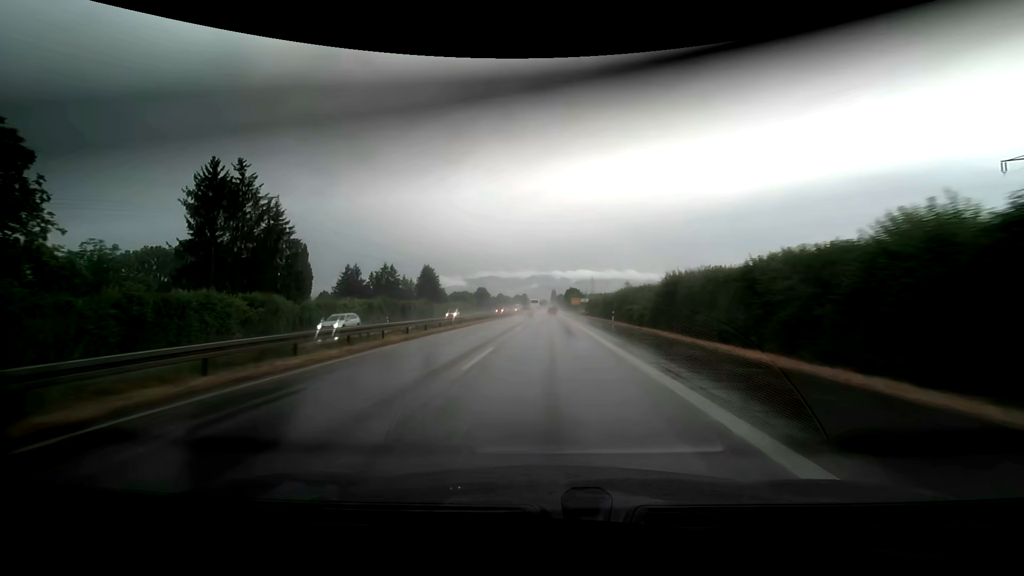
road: trunk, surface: asphalt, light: Day
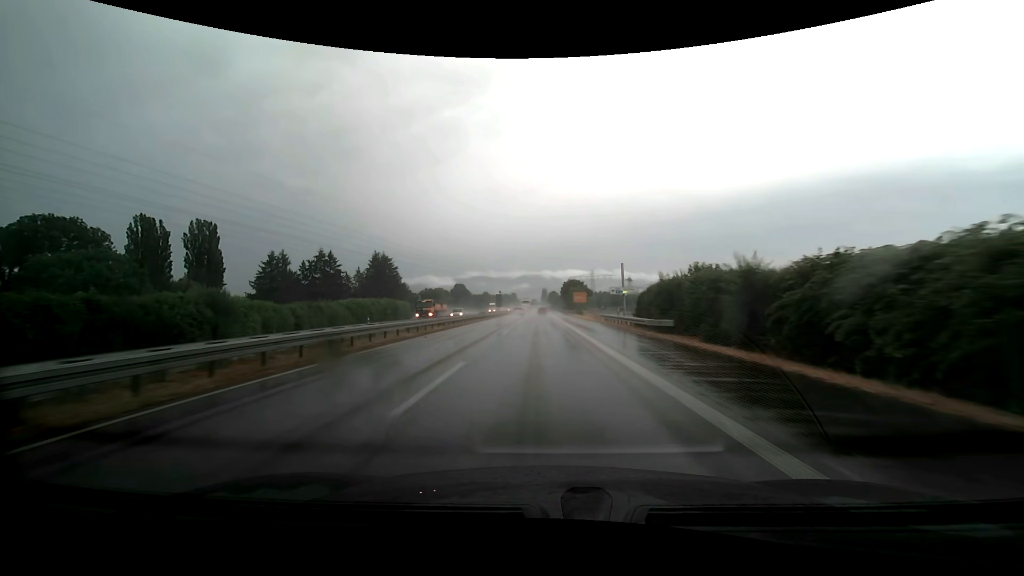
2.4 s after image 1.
(+0.4, +58.6) m; +1°
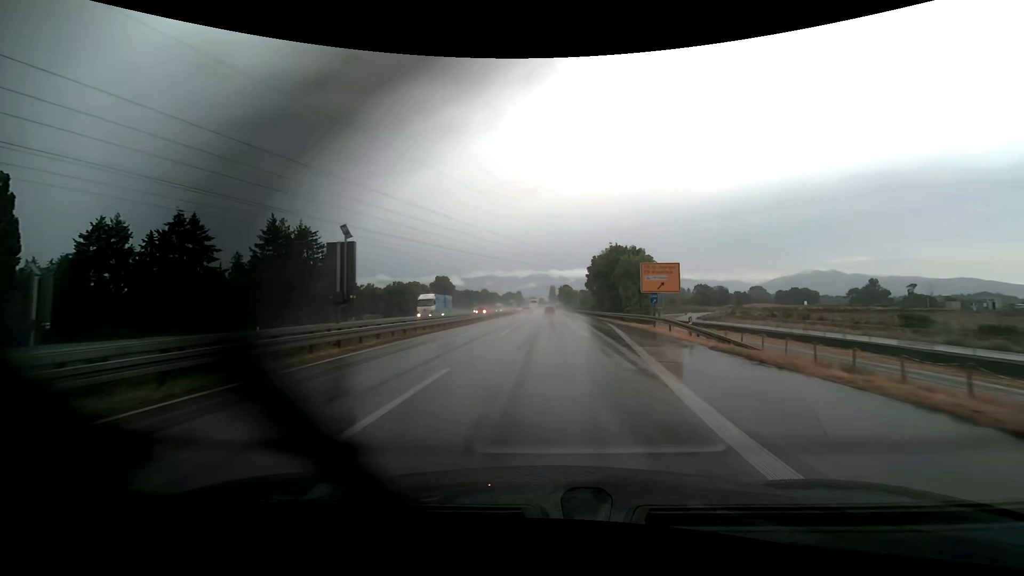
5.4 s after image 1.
(-0.2, +73.8) m; -1°
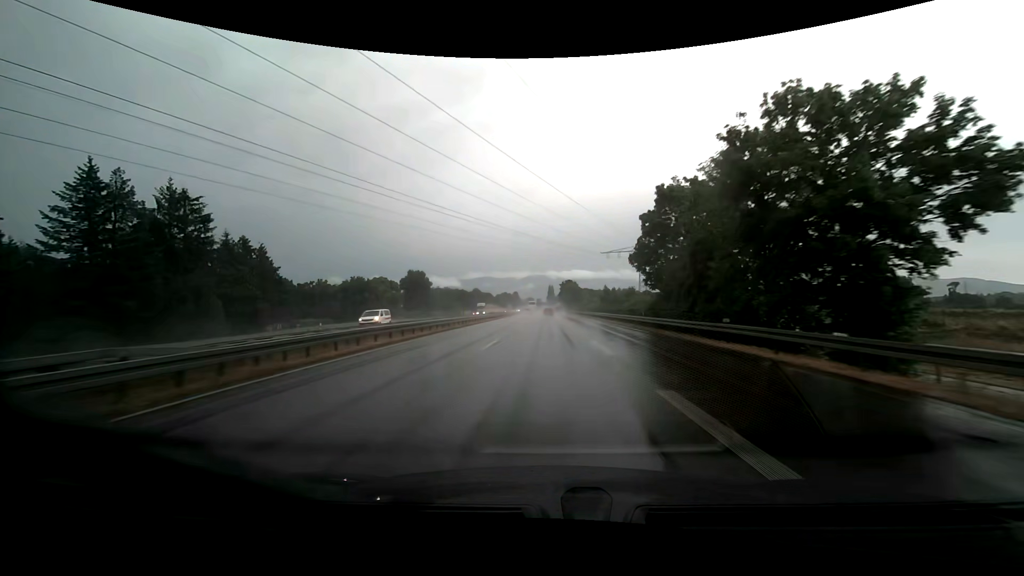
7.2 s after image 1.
(+0.2, +44.5) m; 0°
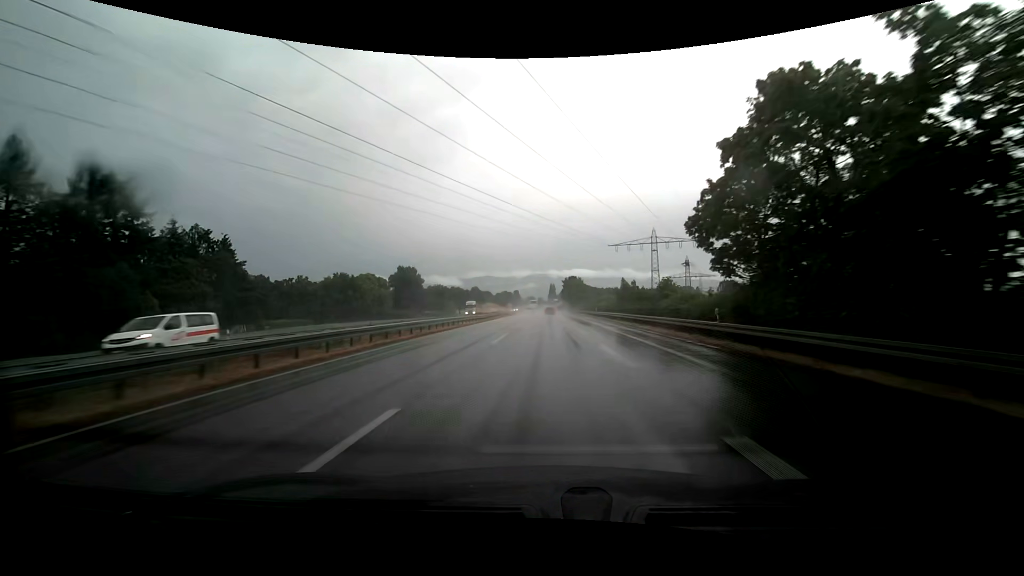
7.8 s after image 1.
(0.0, +14.9) m; 0°
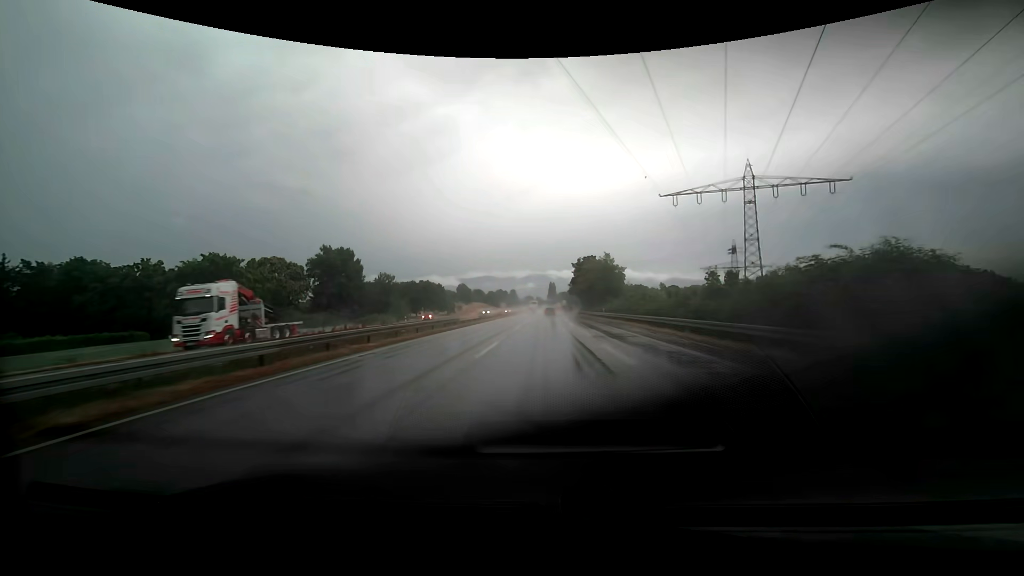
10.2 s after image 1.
(-0.1, +59.5) m; 0°
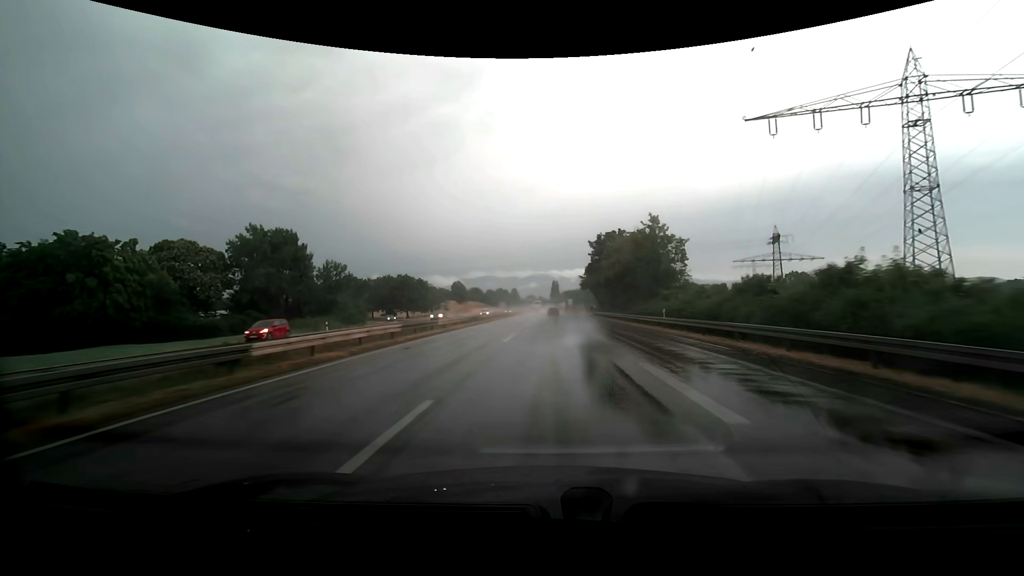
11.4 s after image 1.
(-0.1, +29.8) m; -1°
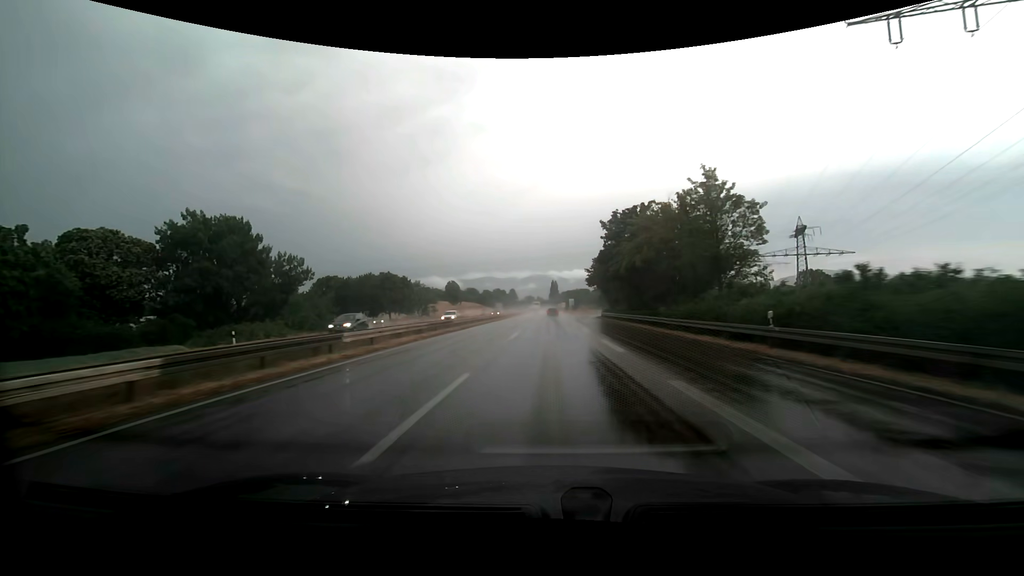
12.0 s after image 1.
(+0.1, +14.9) m; 0°
(0, +10) (0, +20) (0, +30) (0, +40) (0, +50) (0, +60) (0, +70) (+1, +80) (+1, +90) (+1, +100) m
